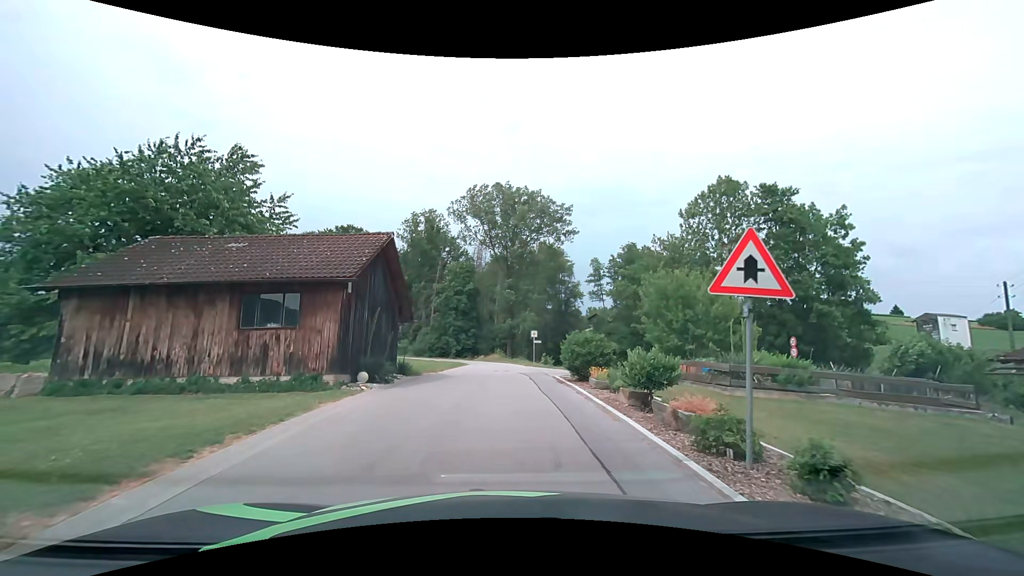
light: Day
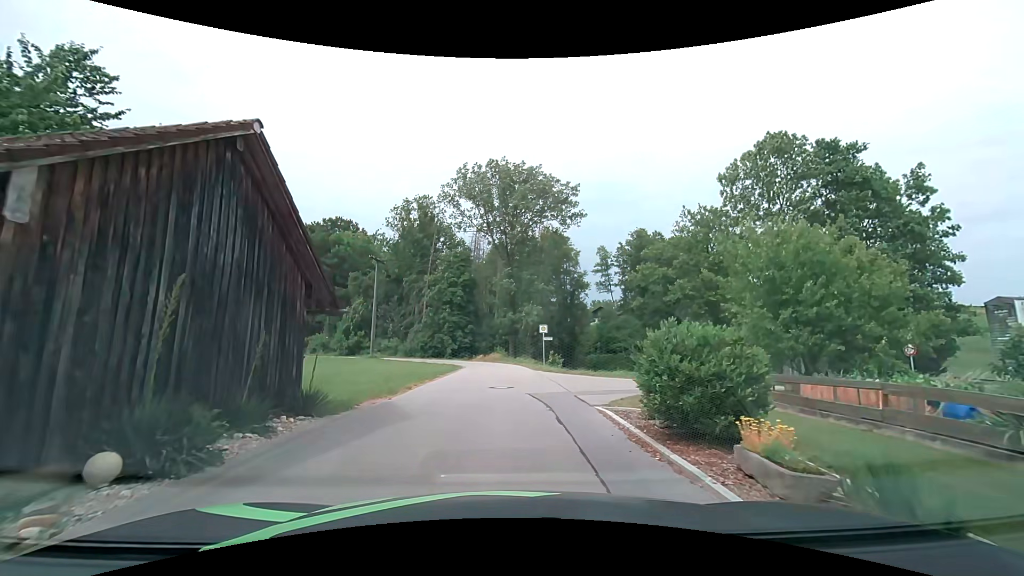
(0.0, +8.8) m; -1°
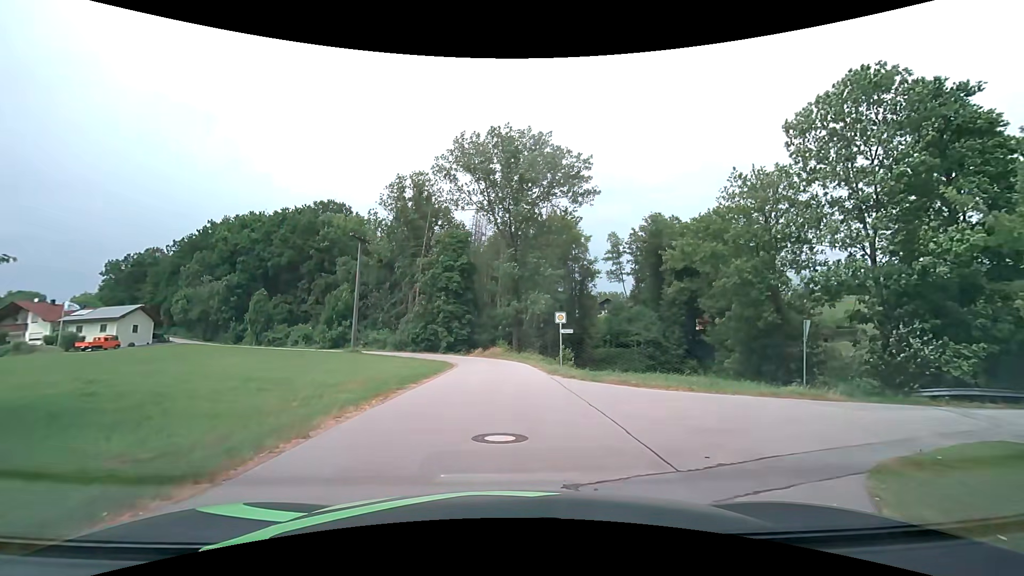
(+0.1, +8.3) m; 0°
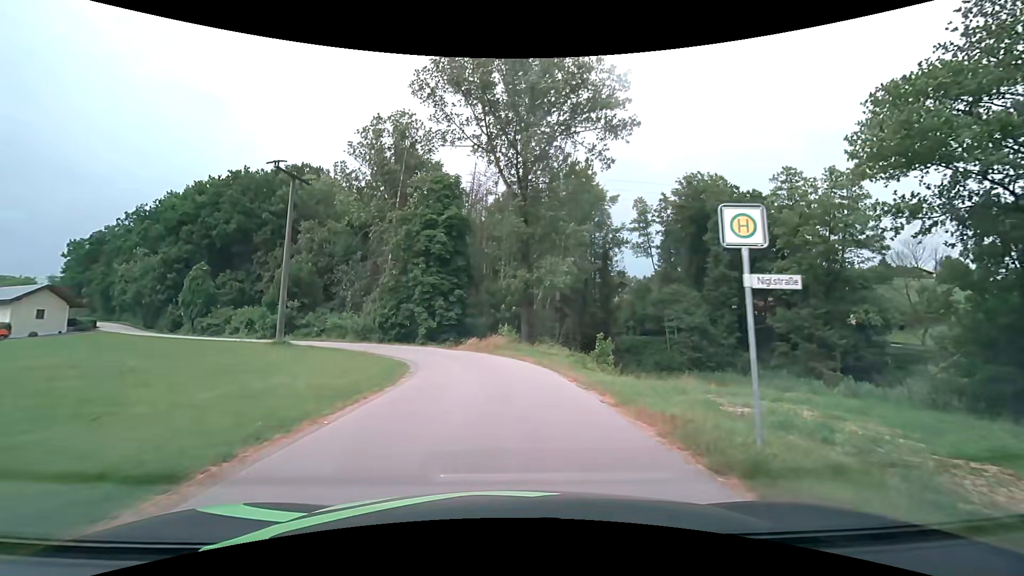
(+0.1, +17.7) m; 0°
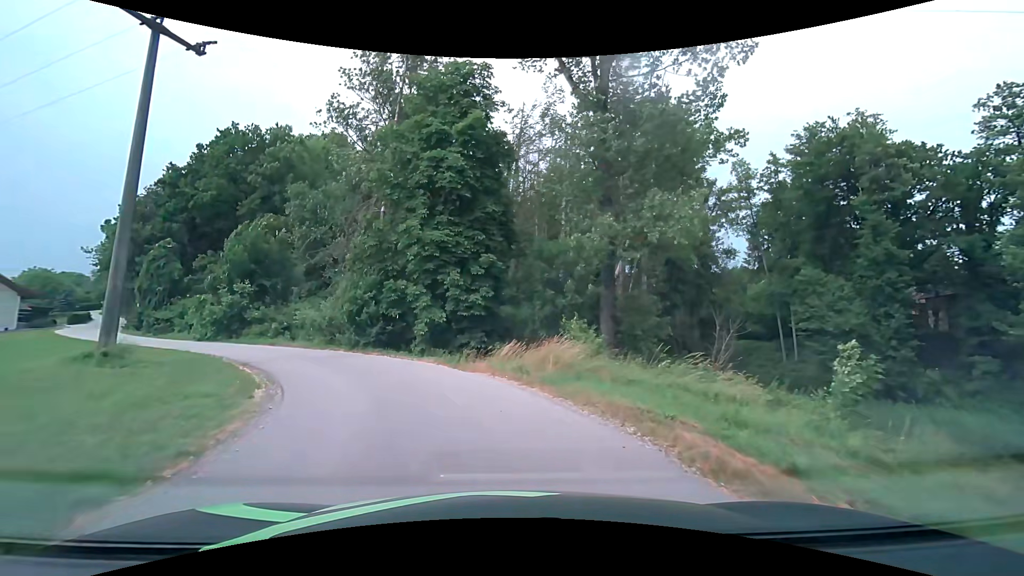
(-0.6, +18.8) m; -6°
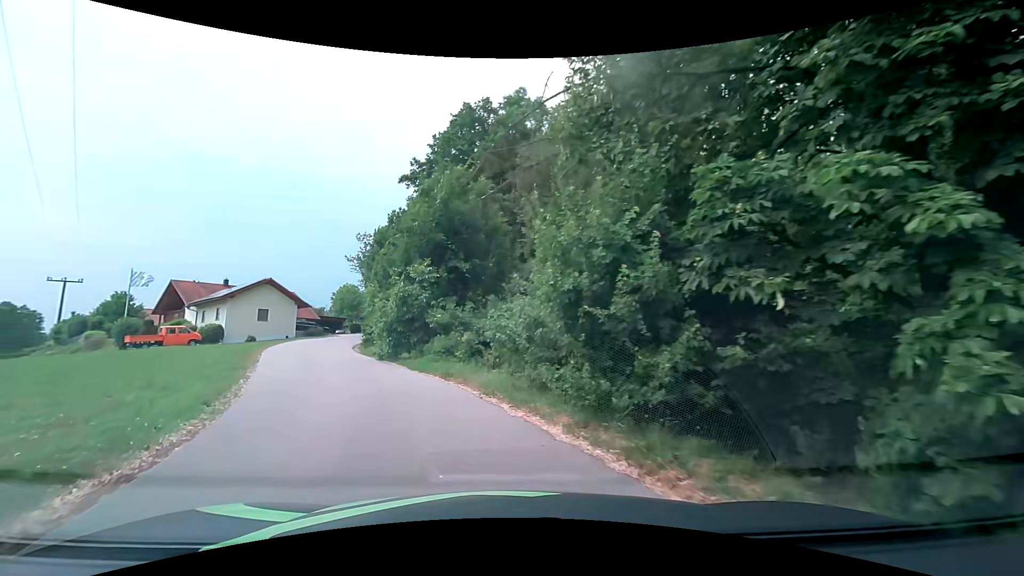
(-3.8, +17.2) m; -29°
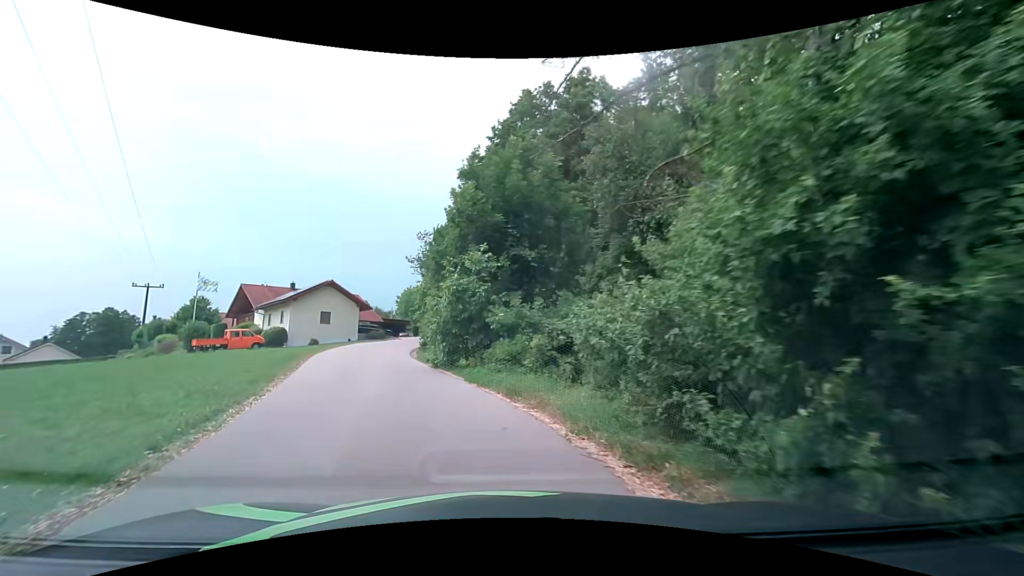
(-0.3, +3.6) m; -7°
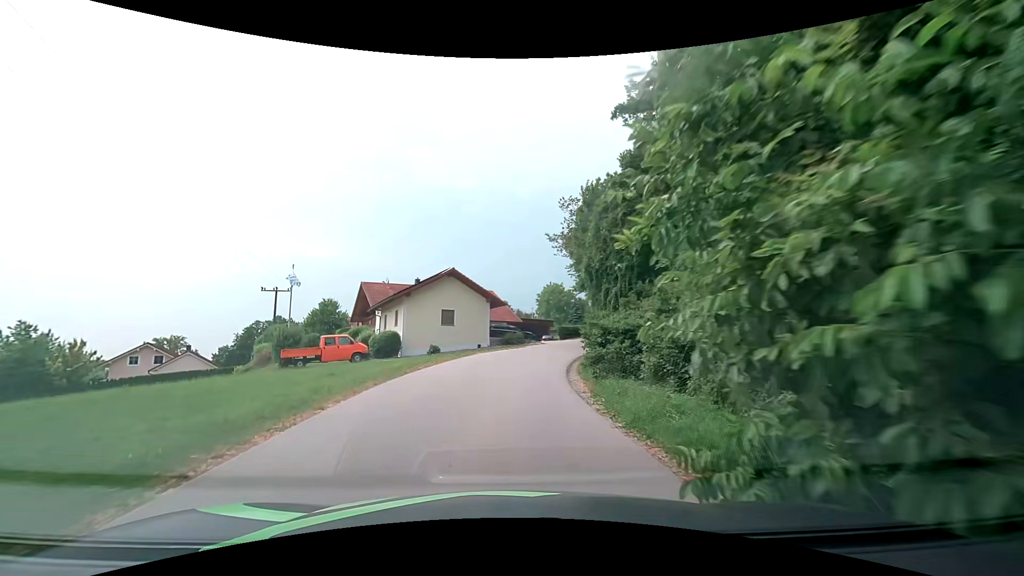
(-2.8, +14.8) m; -16°
(0, +10) (+1, +20) (+3, +30) (+5, +39) (+8, +49) (+11, +59) (+13, +68) (+16, +78) (+18, +88) (+20, +97) m
